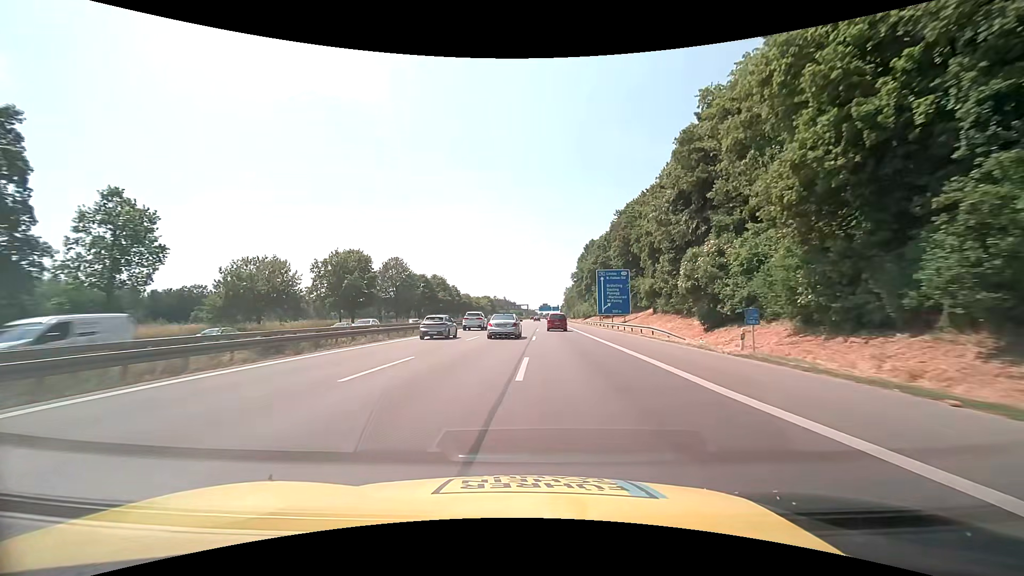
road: motorway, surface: asphalt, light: Day
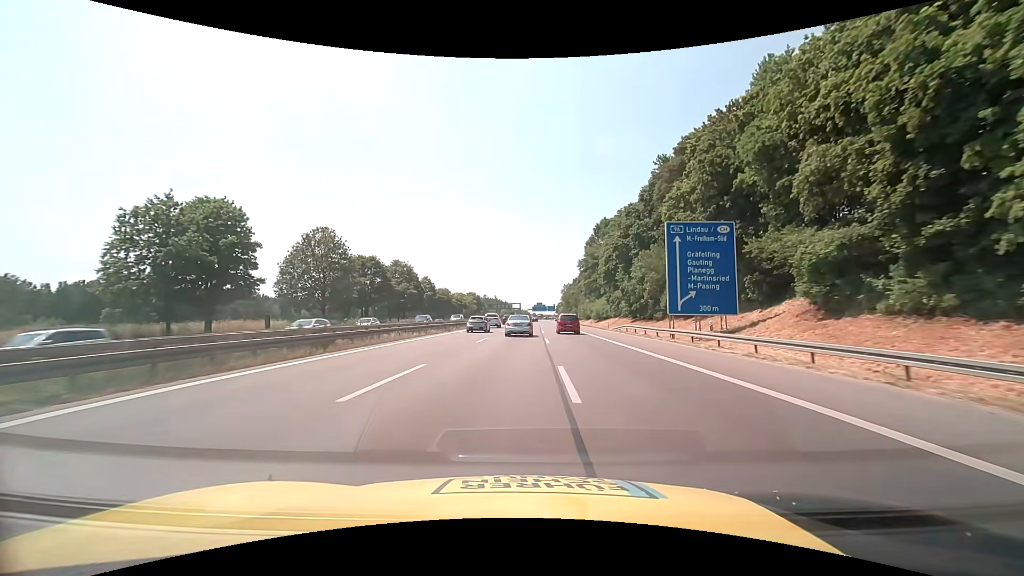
(+0.3, +38.5) m; +1°
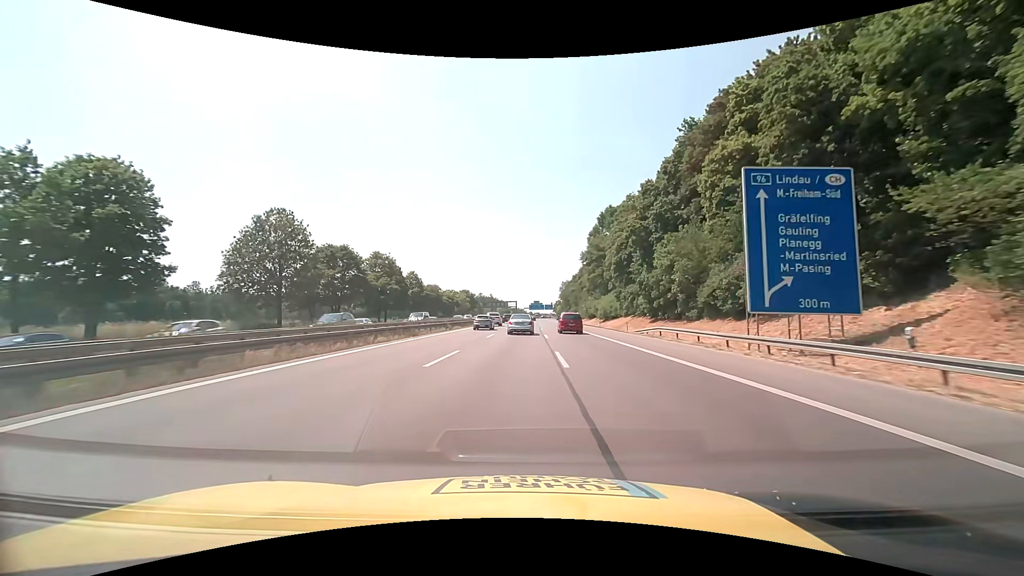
(0.0, +12.9) m; 0°
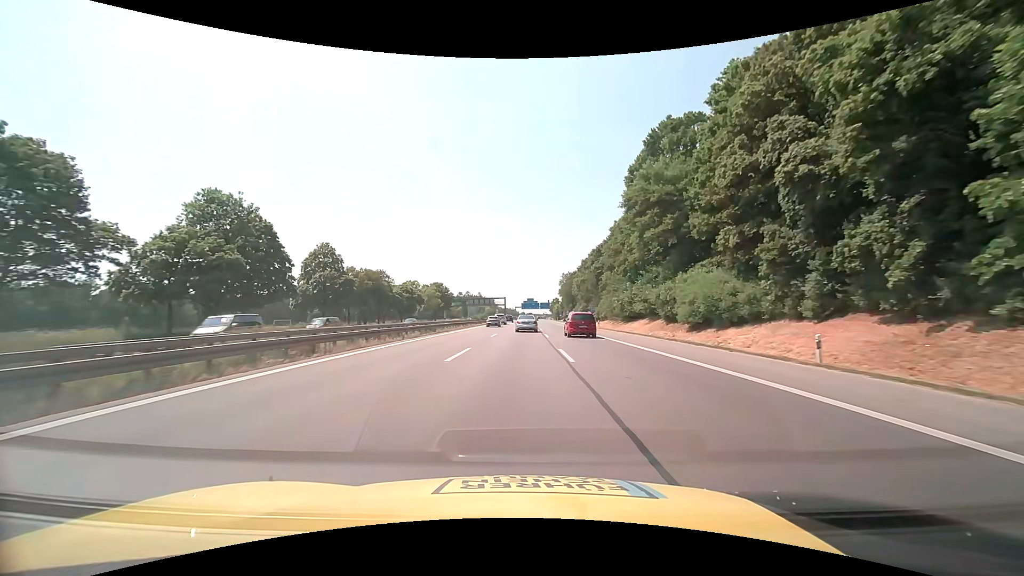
(+0.6, +52.2) m; +1°
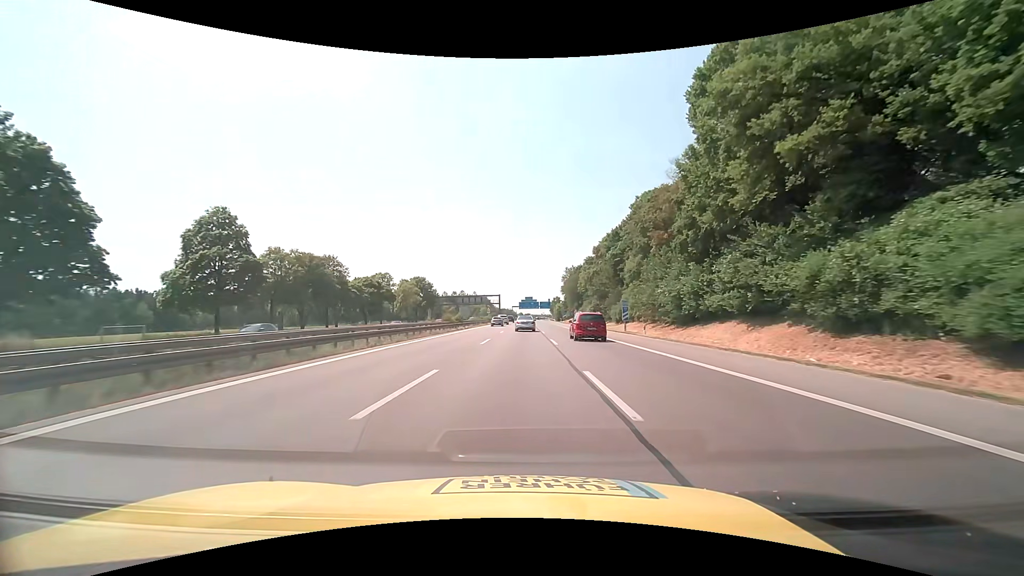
(0.0, +26.2) m; 0°
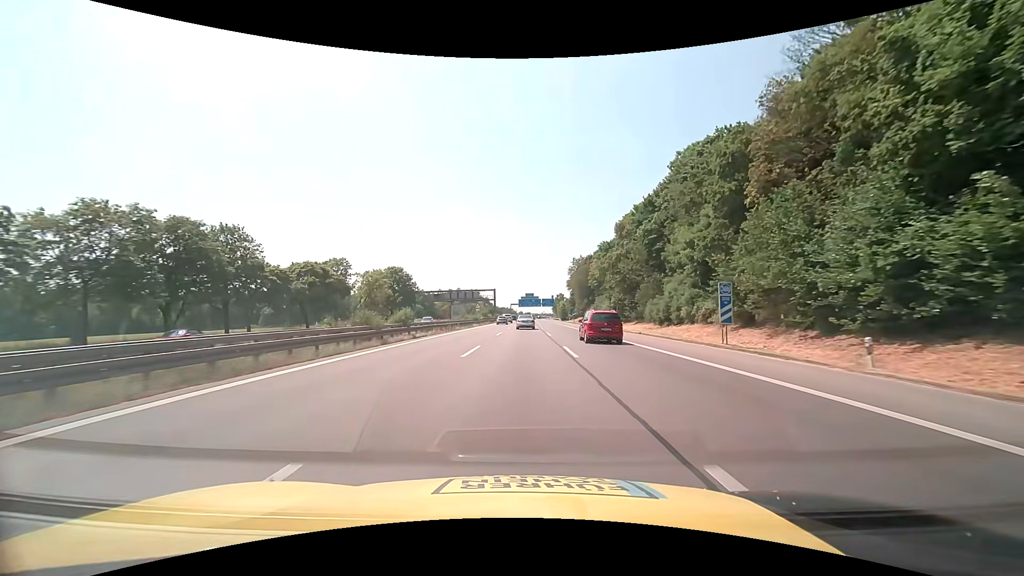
(0.0, +26.3) m; 0°
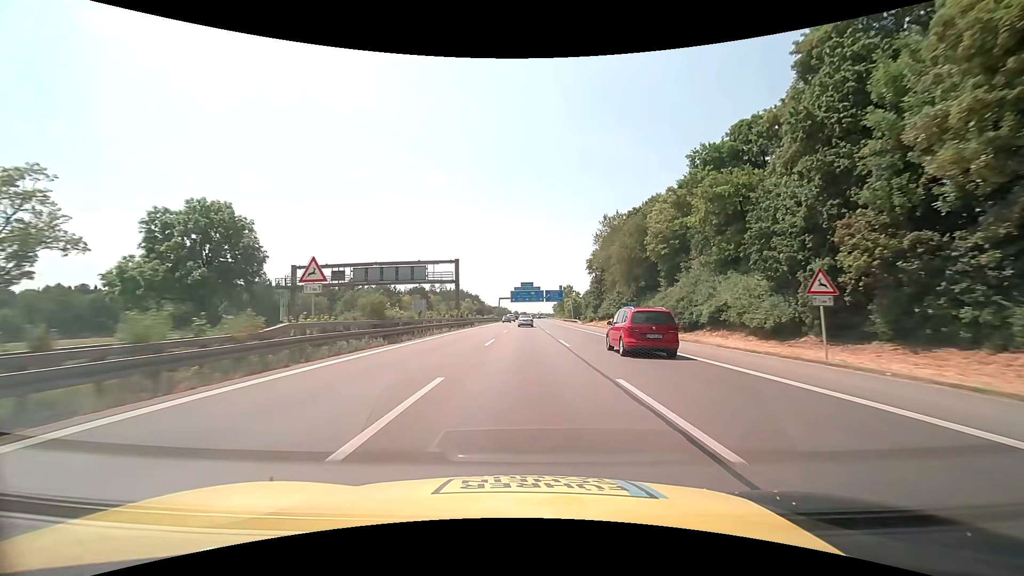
(+0.3, +66.0) m; +1°
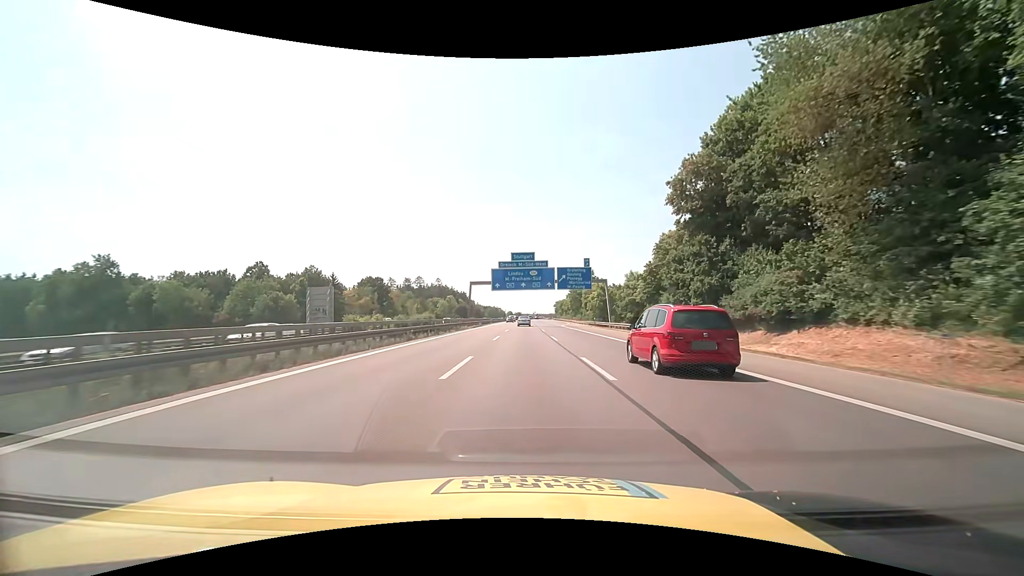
(+0.4, +66.0) m; +1°
(0, +10) (0, +20) (0, +30) (0, +40) (0, +50) (0, +60) (0, +70) (0, +80) (0, +90) (0, +100) m
